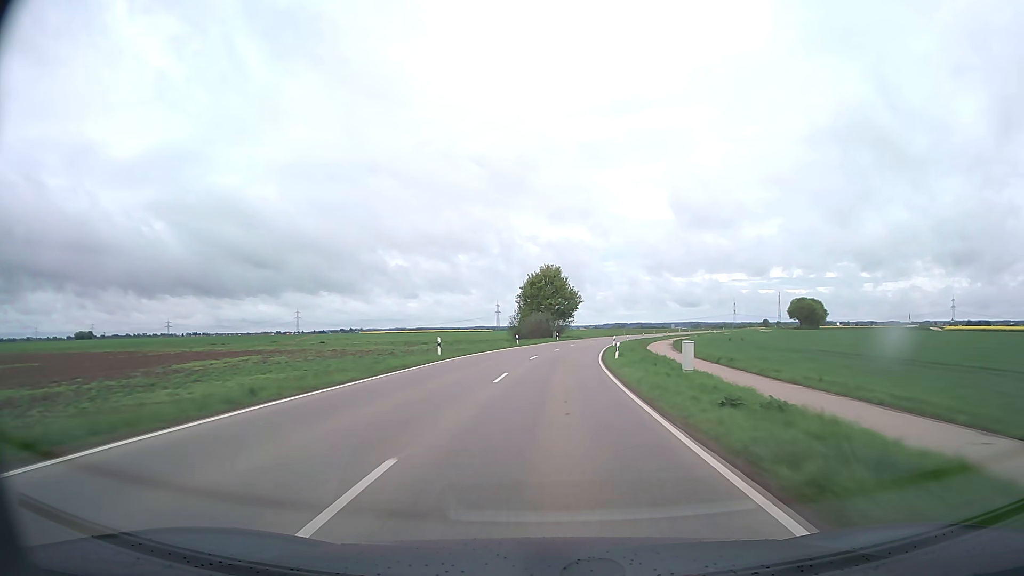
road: tertiary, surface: asphalt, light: Day
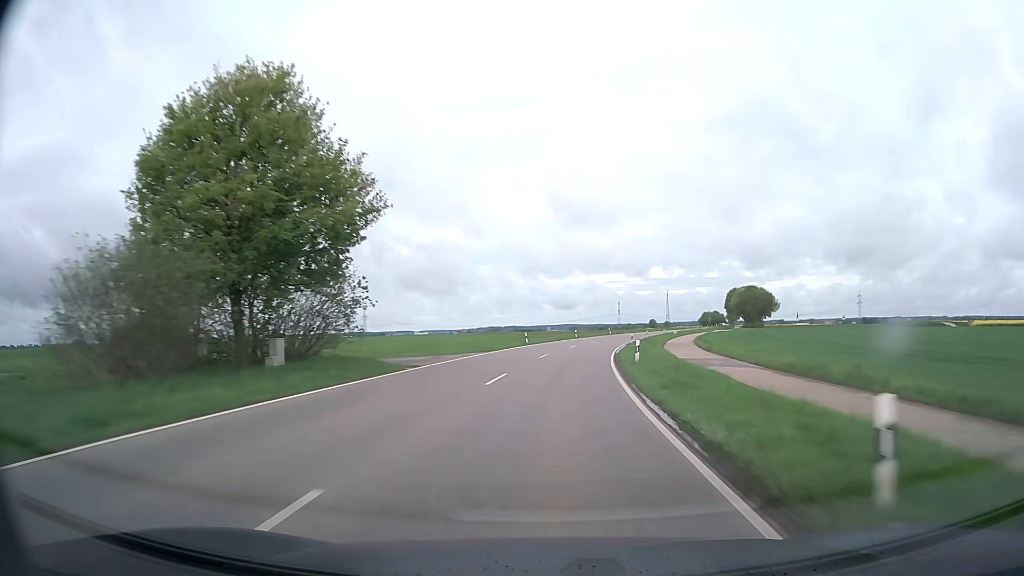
(+6.8, +76.4) m; +11°
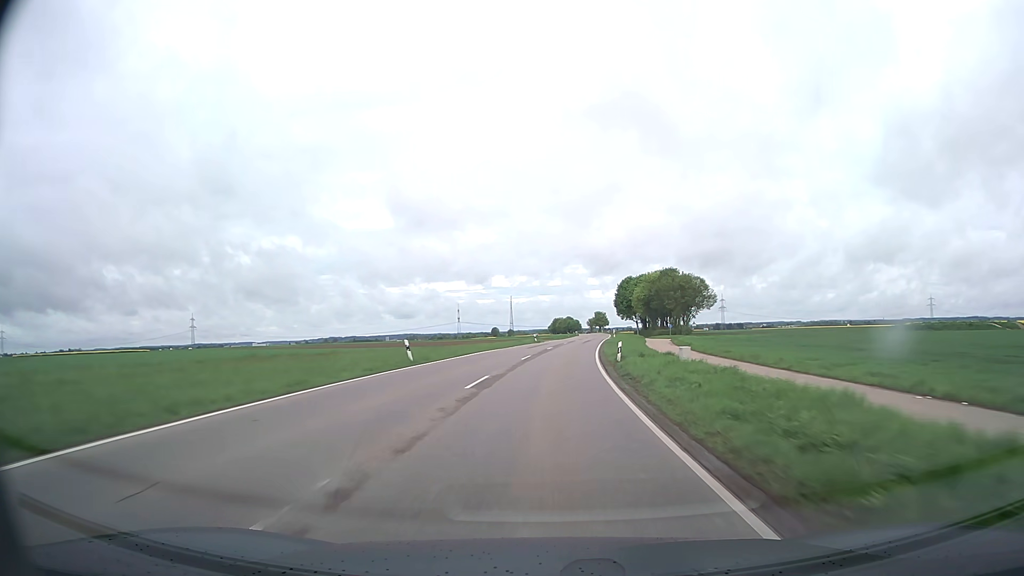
(+8.8, +75.8) m; +13°
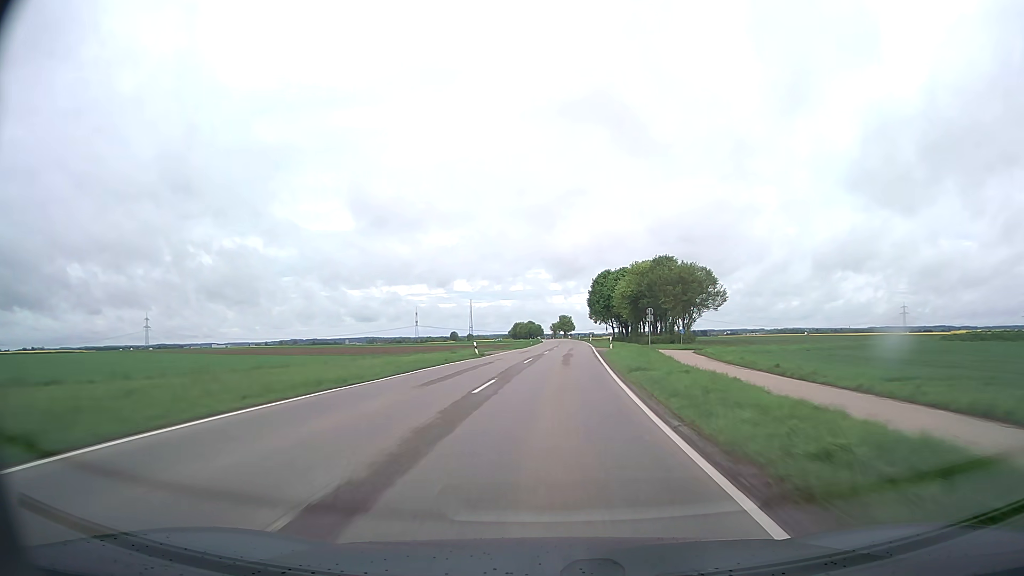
(+0.9, +30.5) m; +3°
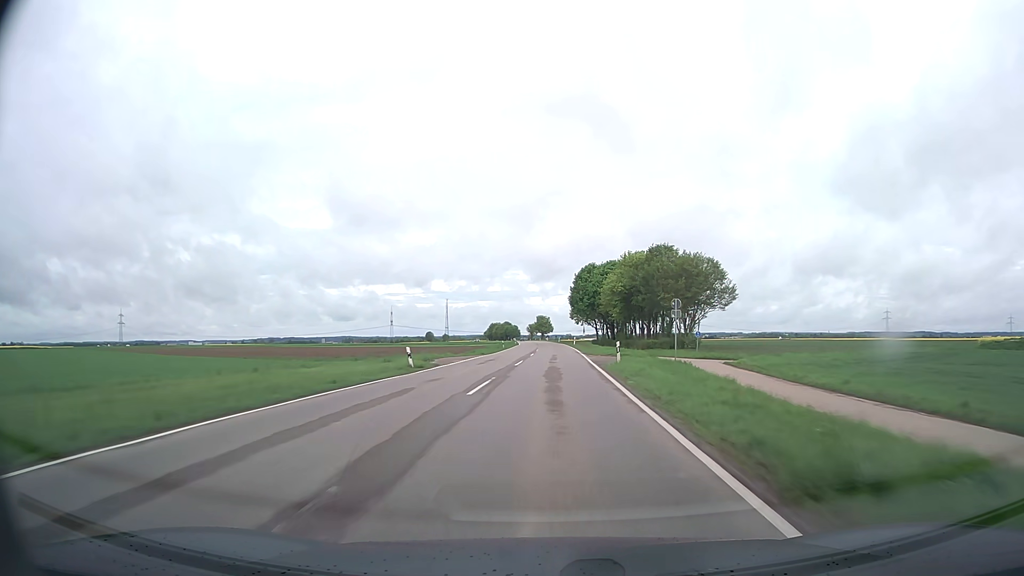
(+0.2, +15.3) m; +2°
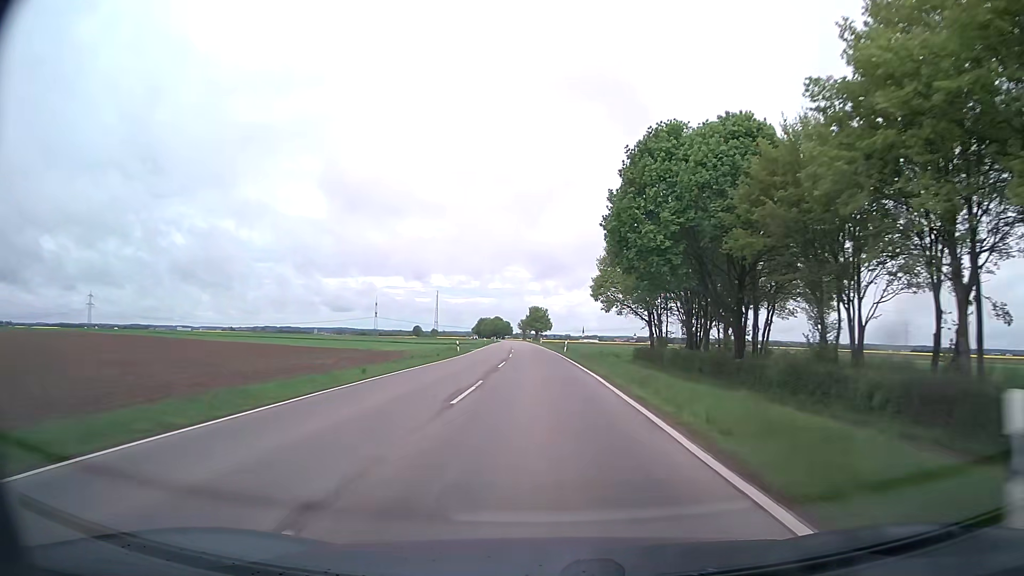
(+1.2, +76.8) m; 0°
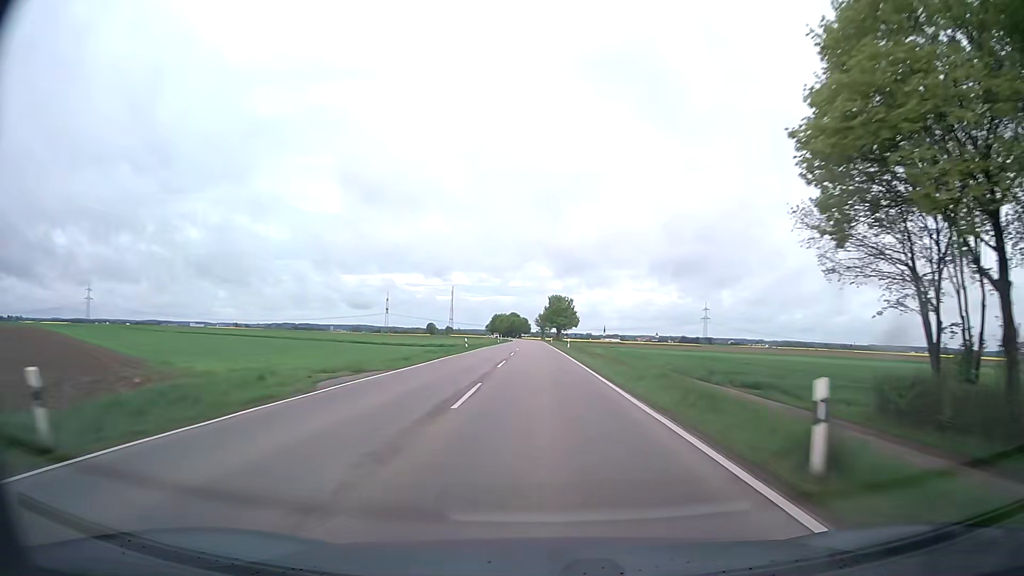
(-0.8, +47.0) m; -2°
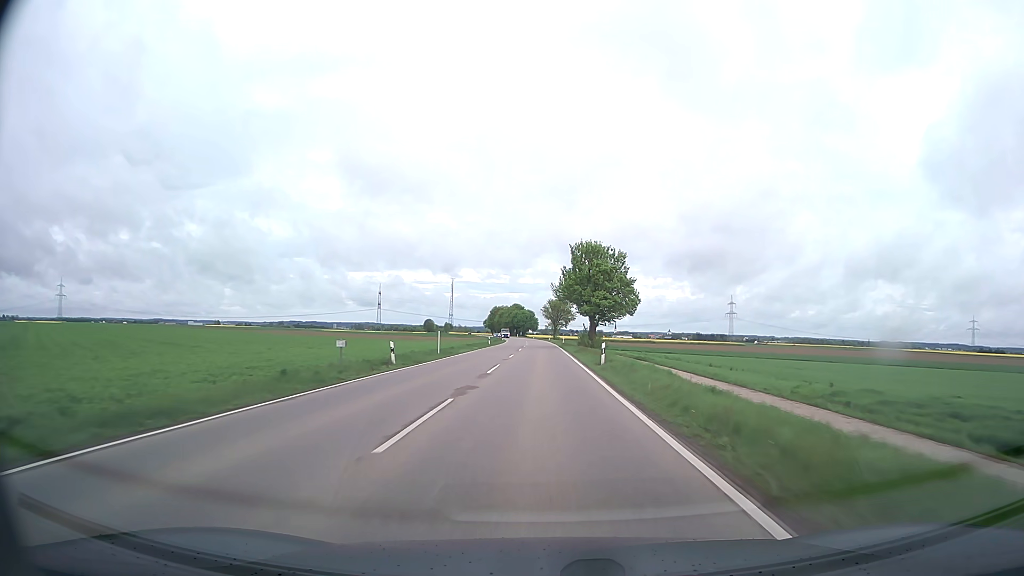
(-0.8, +79.9) m; -1°
(0, +10) (0, +20) (0, +30) (0, +40) (0, +50) (0, +60) (0, +70) (0, +80) (0, +90) (0, +100) m
